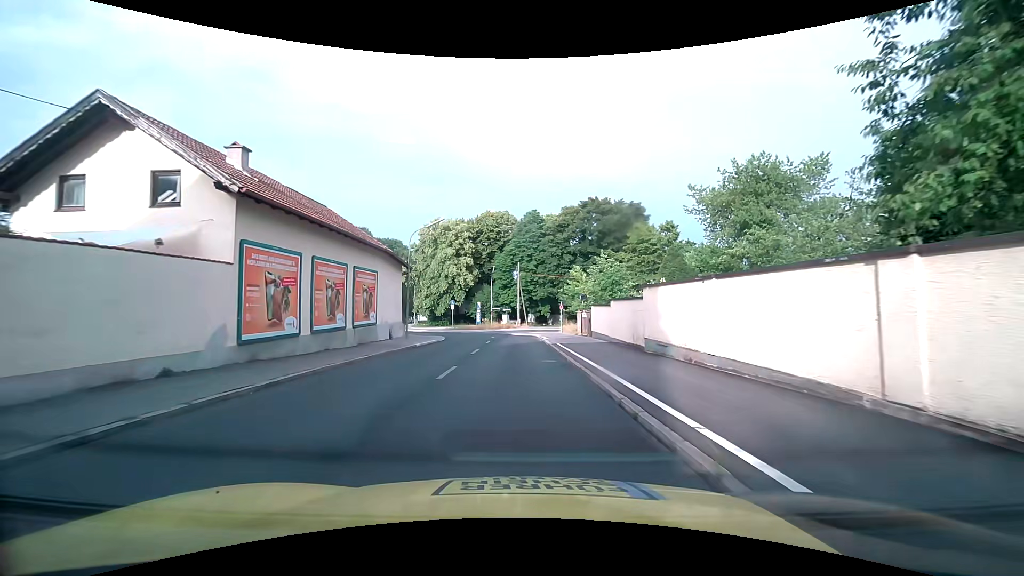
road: tertiary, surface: asphalt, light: Day
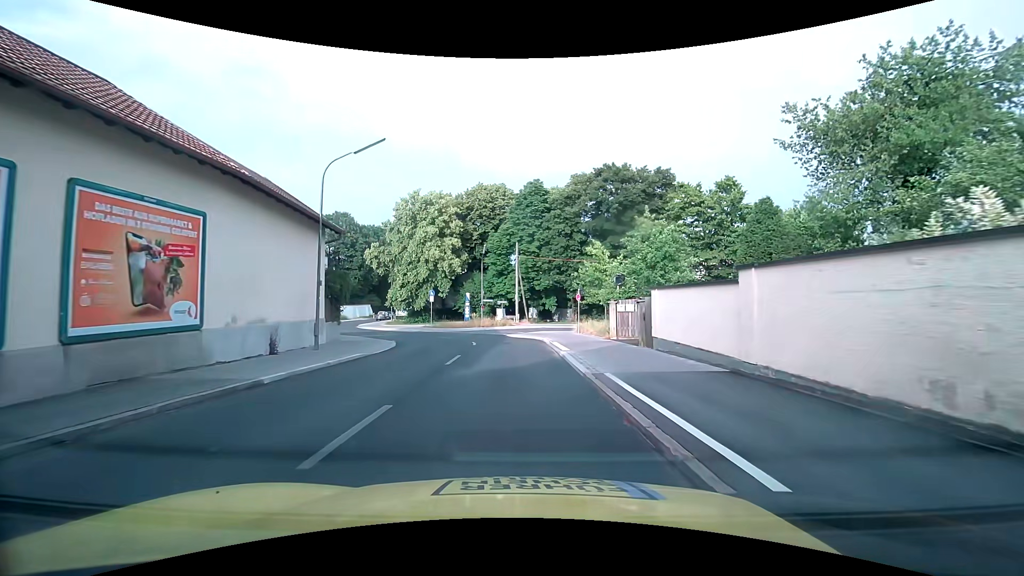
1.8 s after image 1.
(-0.1, +14.5) m; 0°
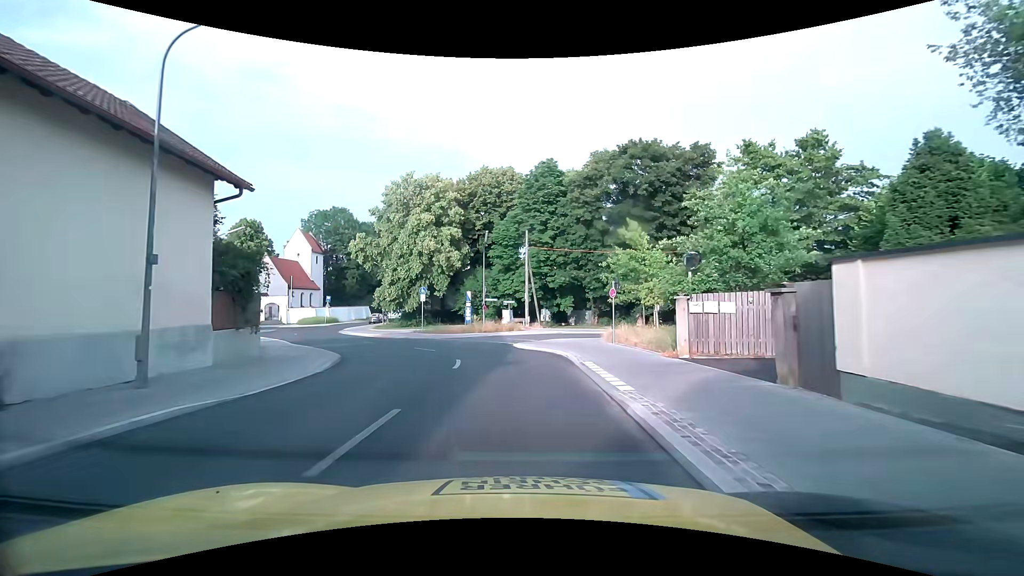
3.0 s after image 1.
(0.0, +9.2) m; -1°
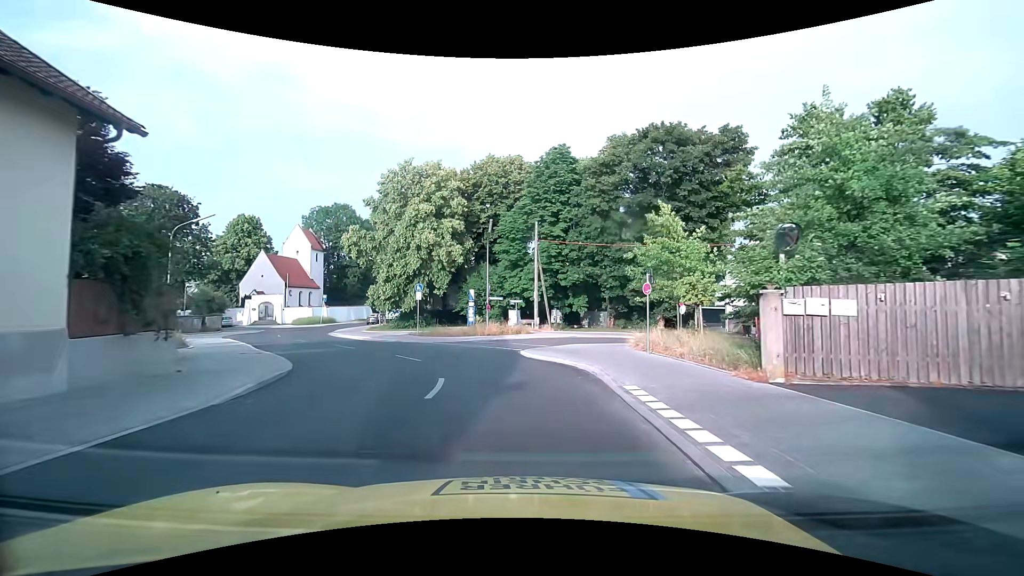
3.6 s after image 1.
(0.0, +4.9) m; 0°
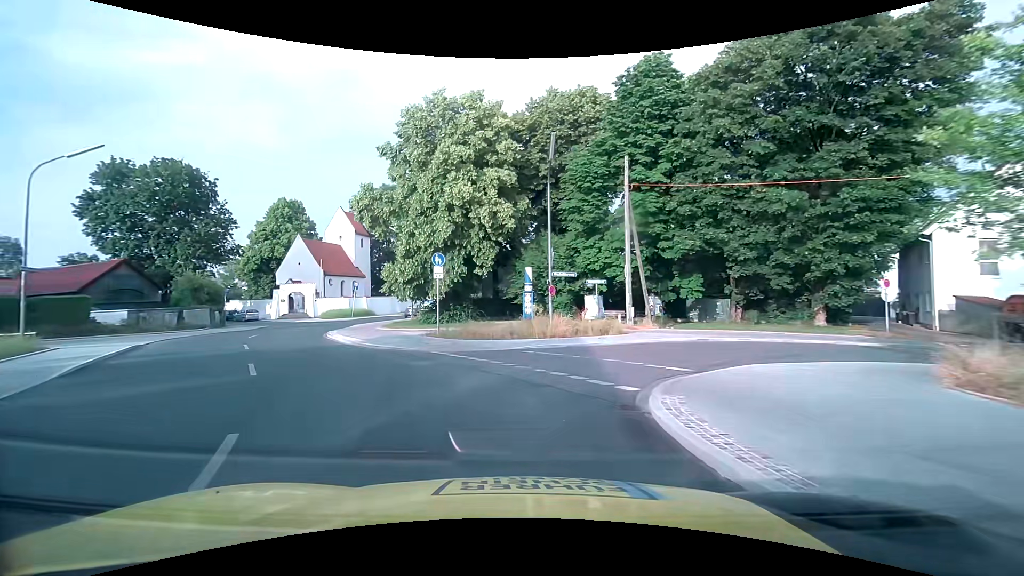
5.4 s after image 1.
(-0.7, +14.5) m; -7°
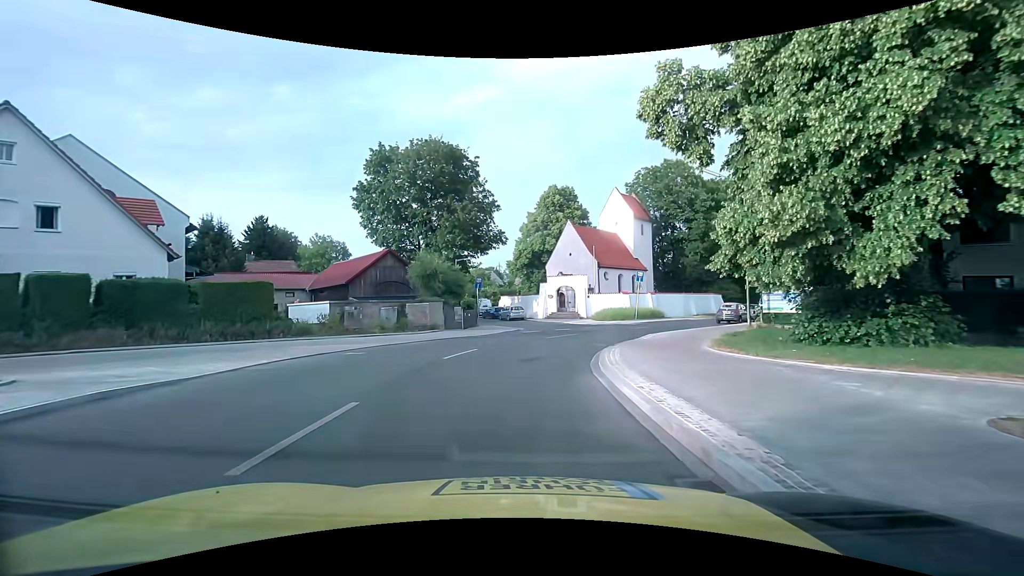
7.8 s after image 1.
(-5.5, +16.9) m; -31°
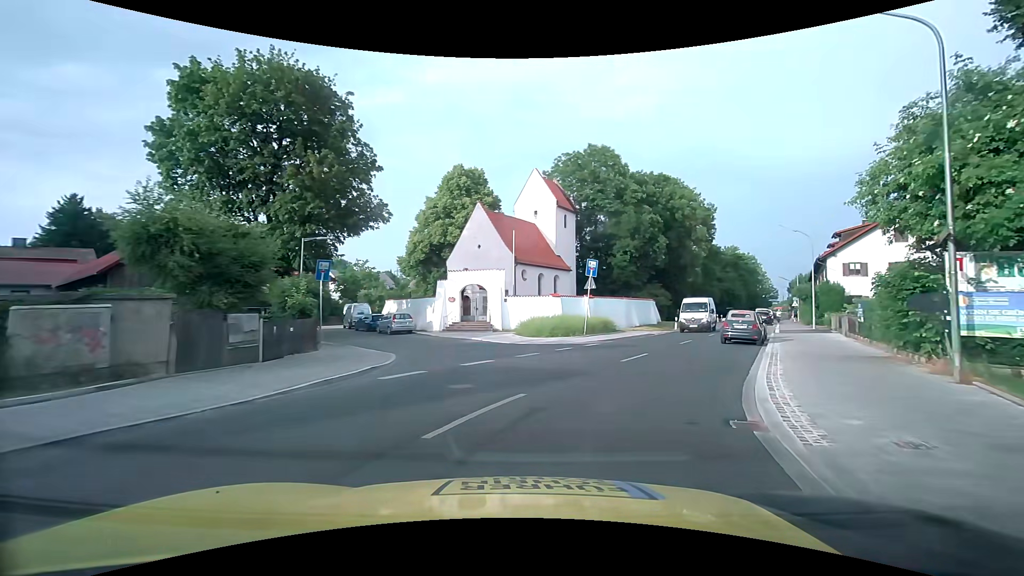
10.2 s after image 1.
(+0.4, +16.0) m; +11°
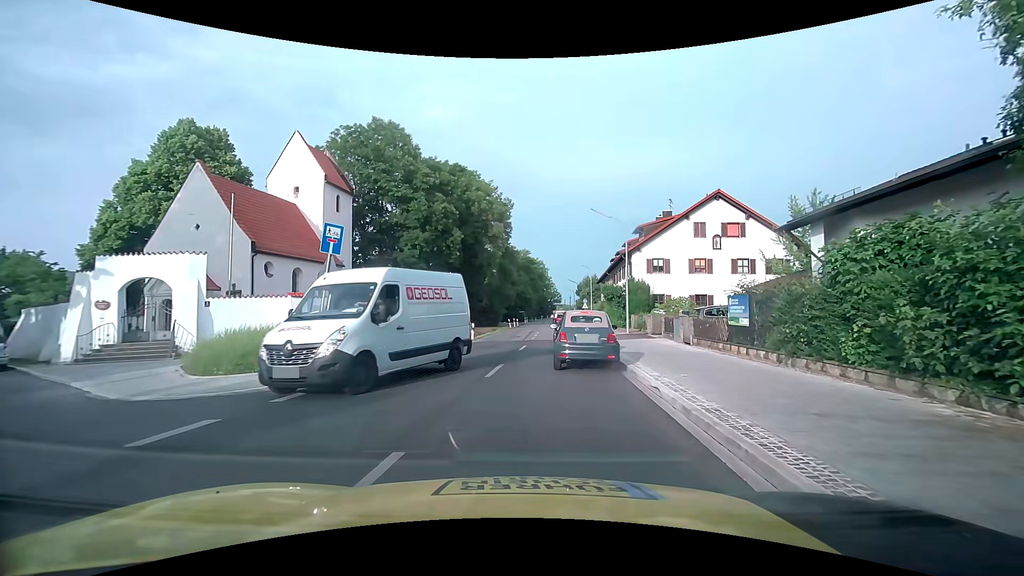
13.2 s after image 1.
(+2.4, +11.1) m; +24°
(-1, +10) (-2, +20) (-1, +30) (-1, +40) (0, +50) (+1, +60) (+2, +70) (+3, +80) (+4, +90) (+5, +100) m
